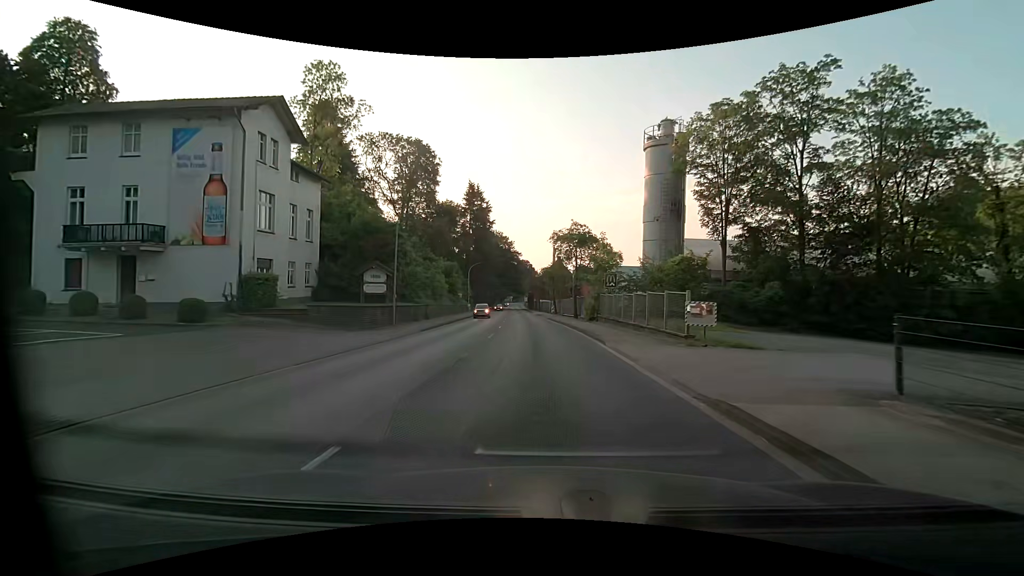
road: primary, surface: asphalt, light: Day
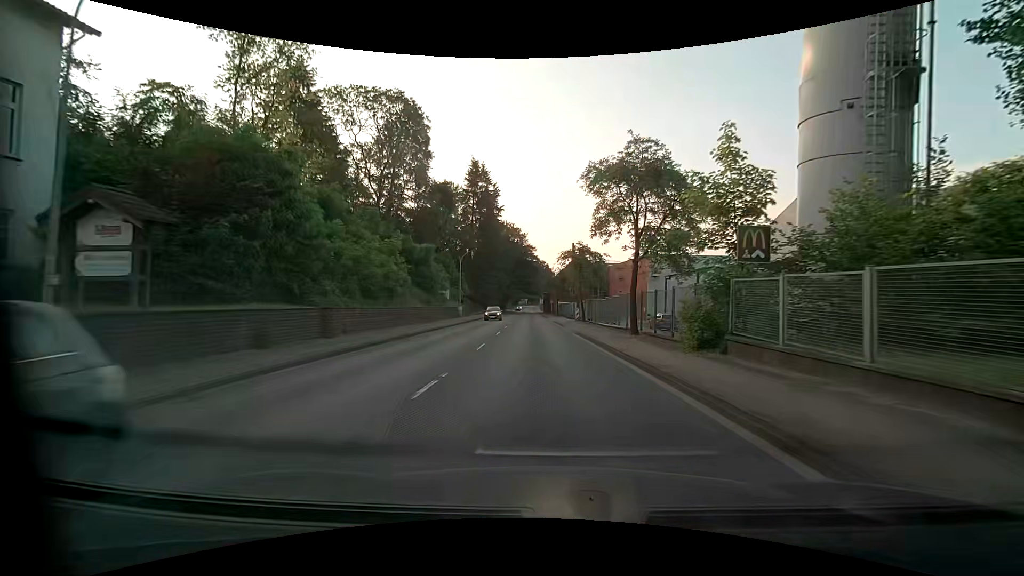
(-0.3, +21.8) m; -2°
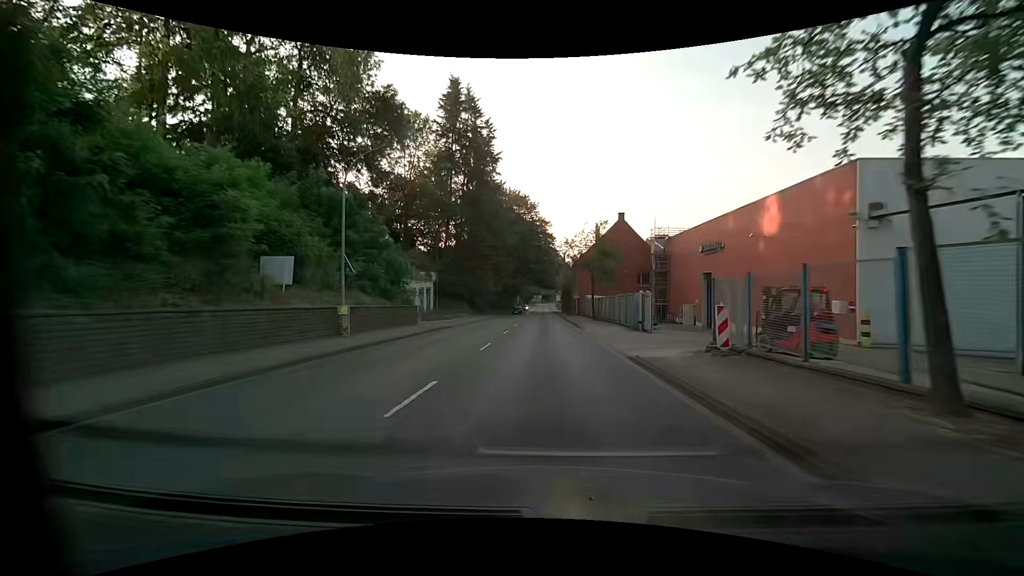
(-0.8, +36.4) m; -2°
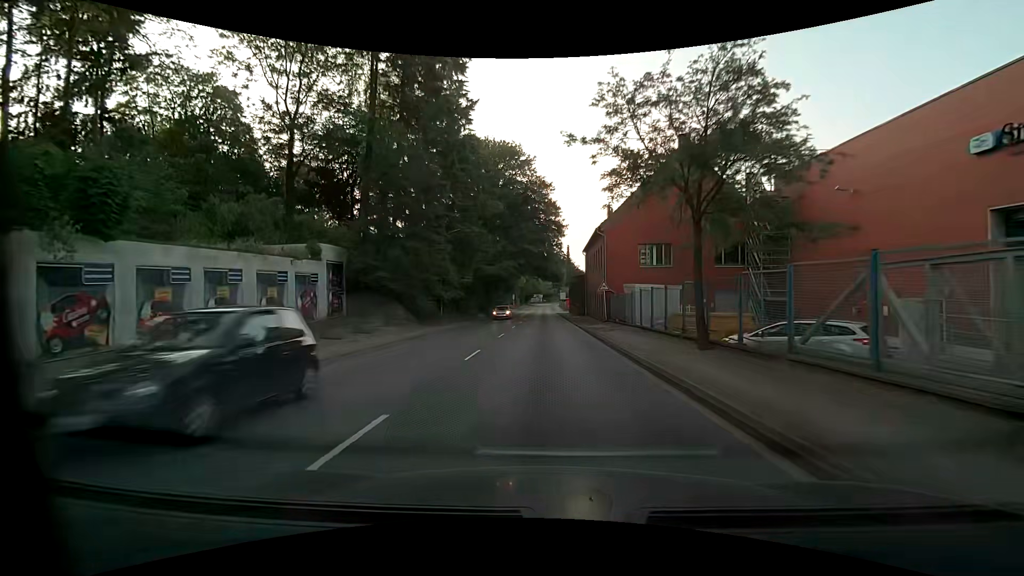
(-0.1, +29.4) m; 0°
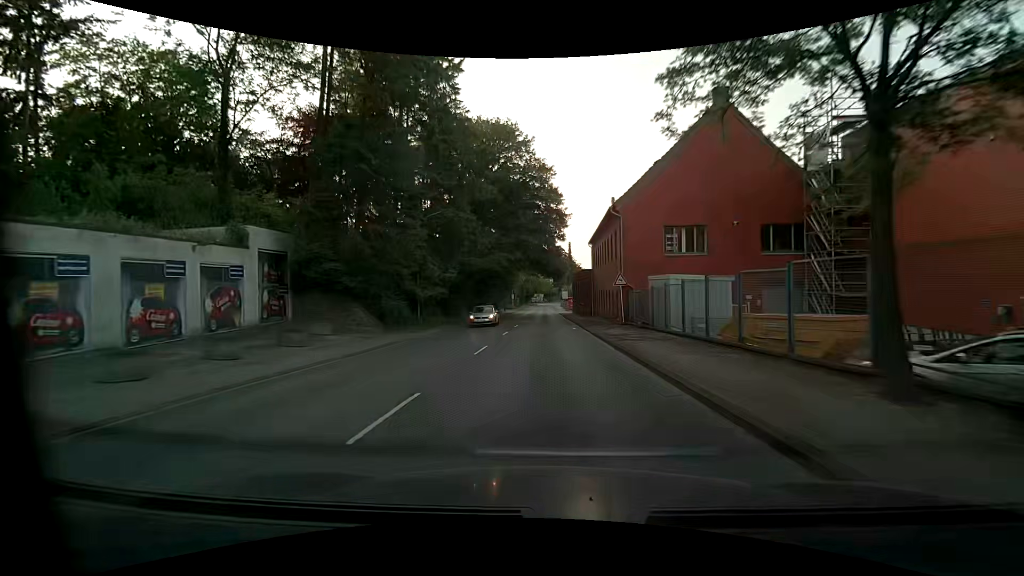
(0.0, +7.4) m; 0°
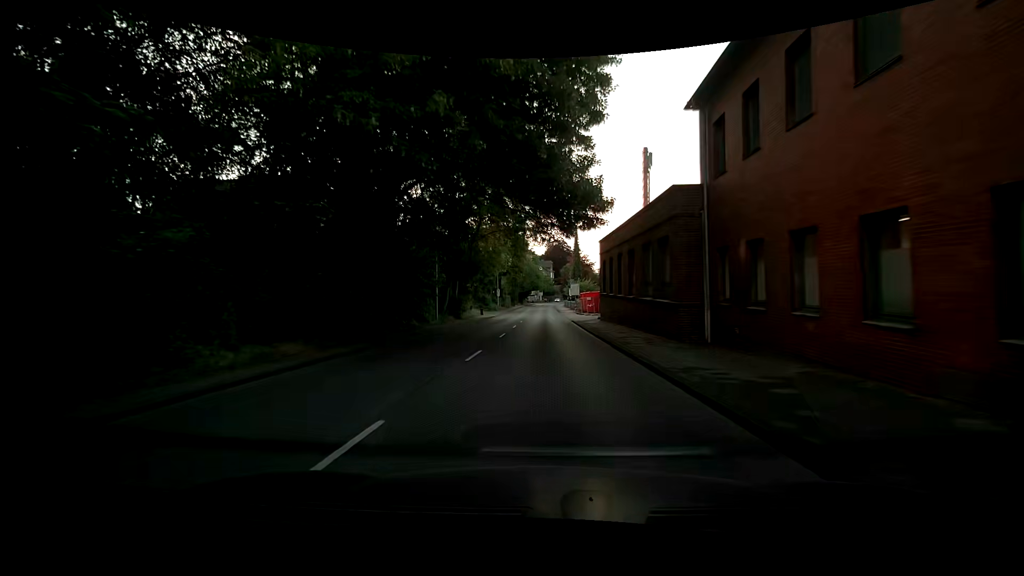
(-0.1, +37.5) m; +1°
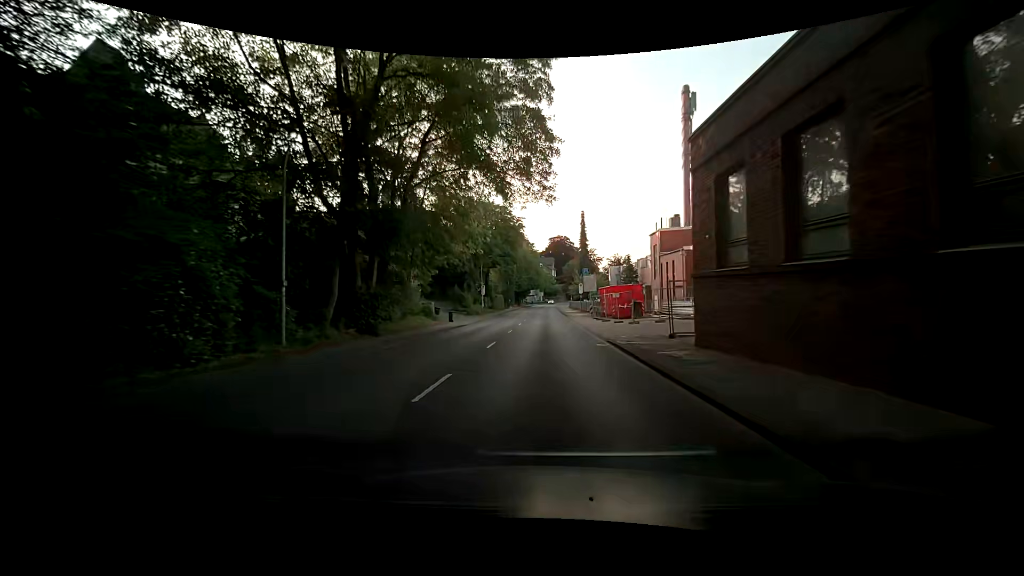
(-0.4, +22.8) m; -1°
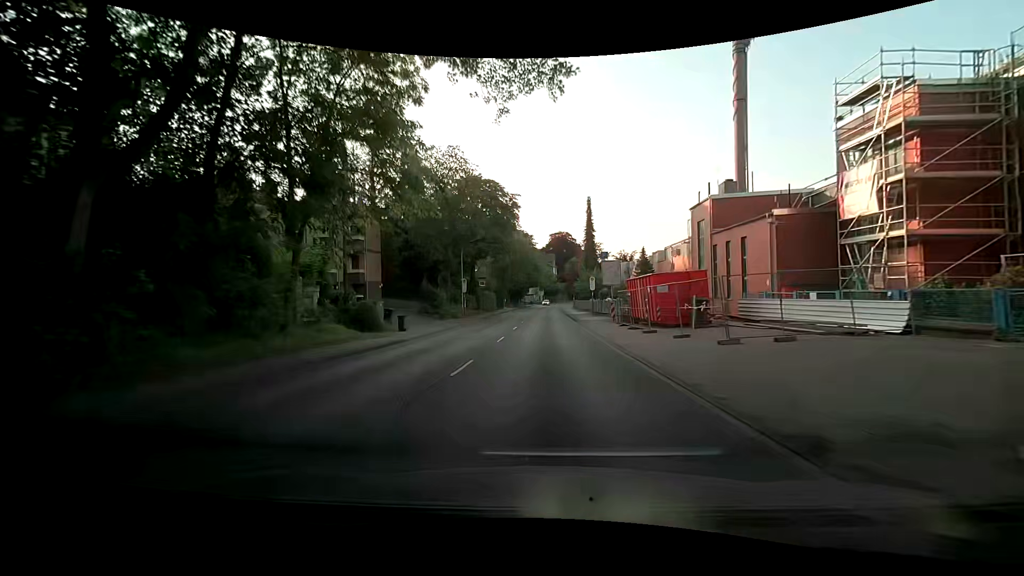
(+0.2, +15.3) m; +1°
(0, +10) (0, +20) (0, +30) (0, +40) (0, +50) (0, +60) (0, +70) (0, +80) (0, +90) (0, +100) m
